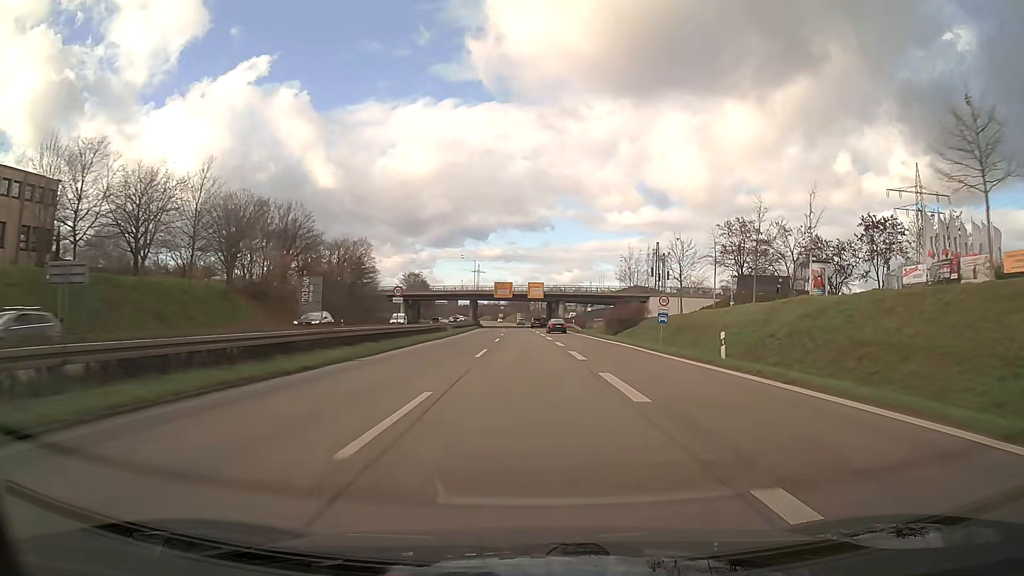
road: trunk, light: Day
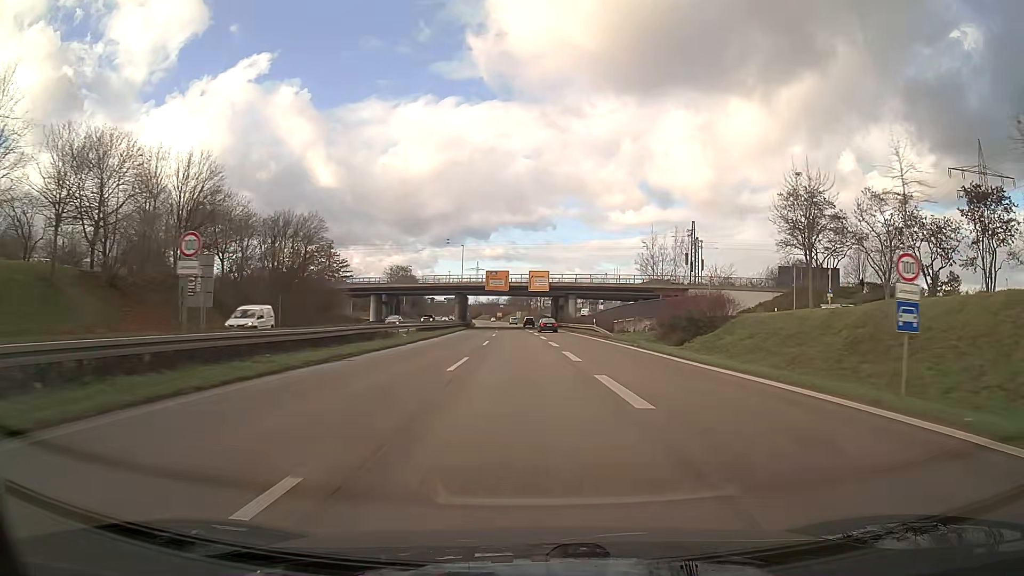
(0.0, +25.2) m; 0°
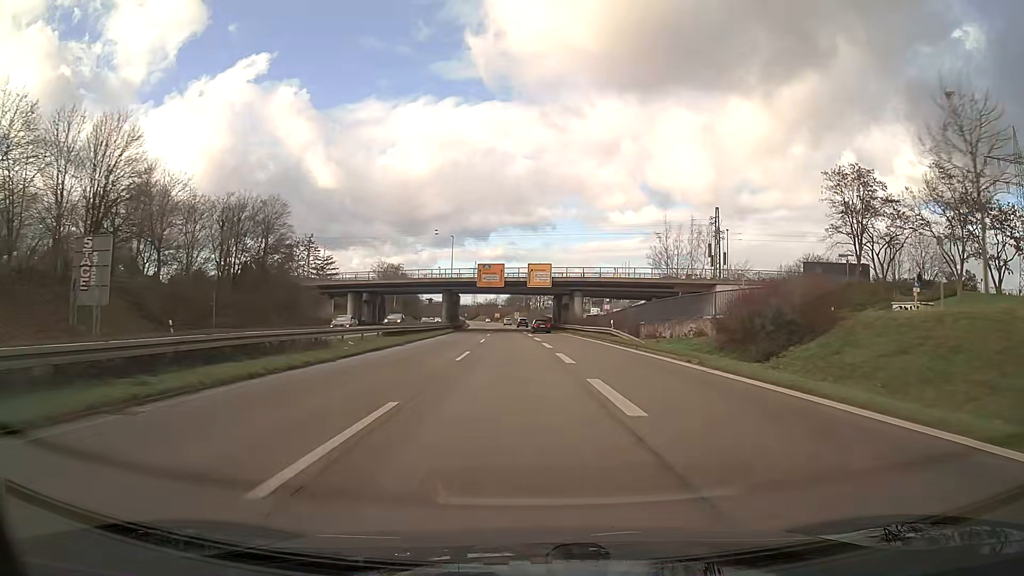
(0.0, +12.6) m; 0°
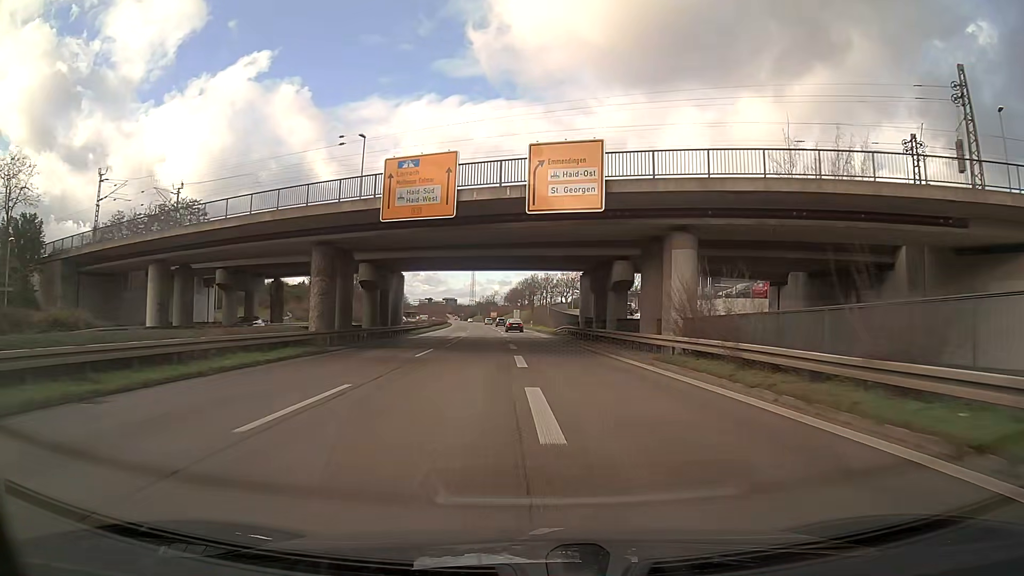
(-0.1, +50.4) m; -1°
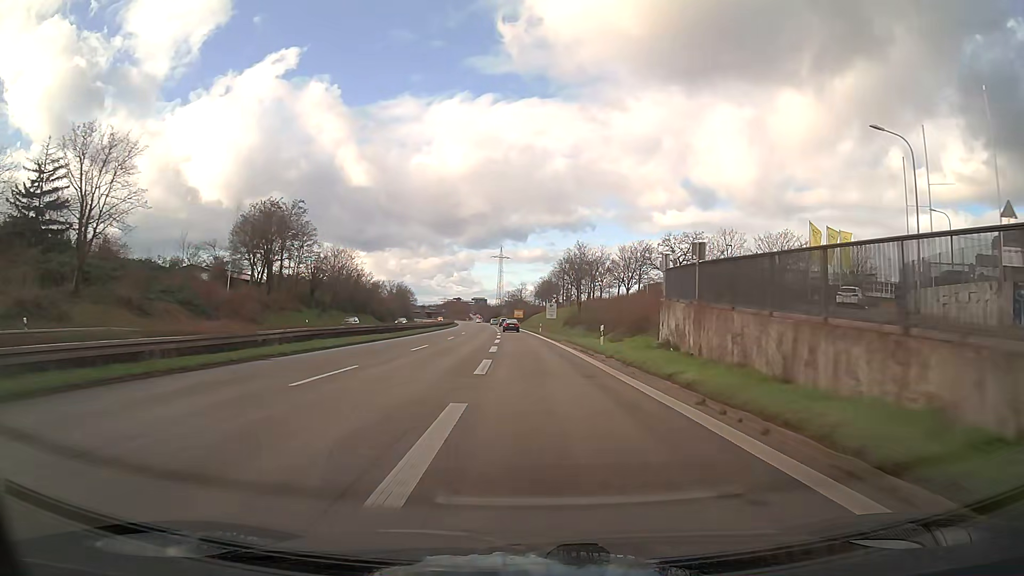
(-1.6, +62.8) m; -3°
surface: asphalt
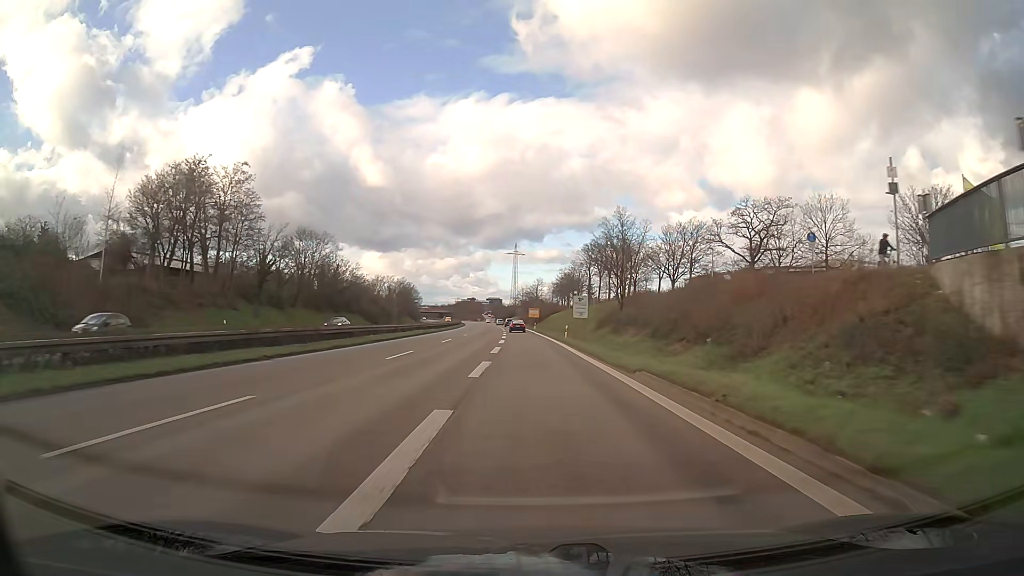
(-0.3, +25.1) m; -1°
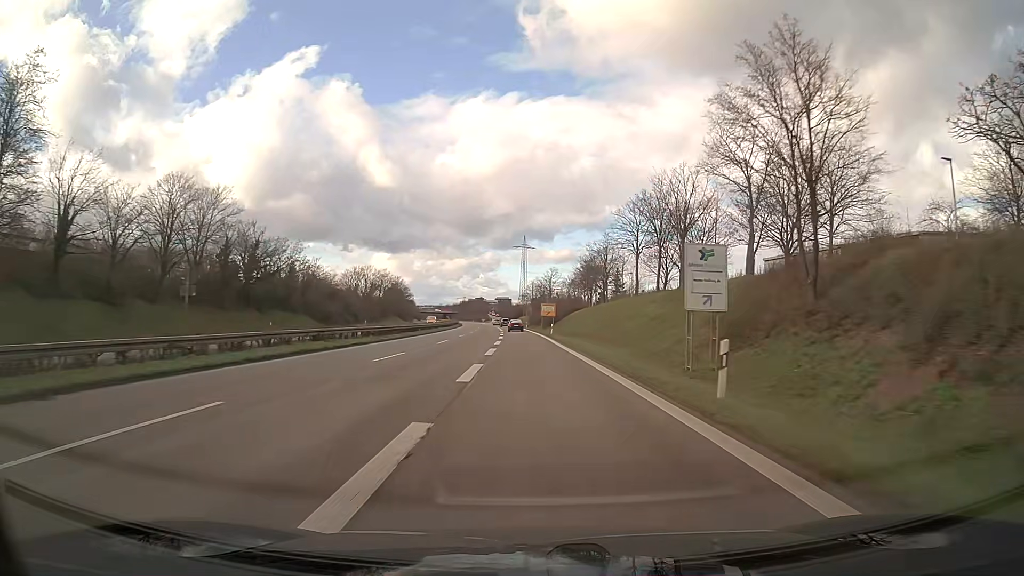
(-0.3, +37.6) m; -1°
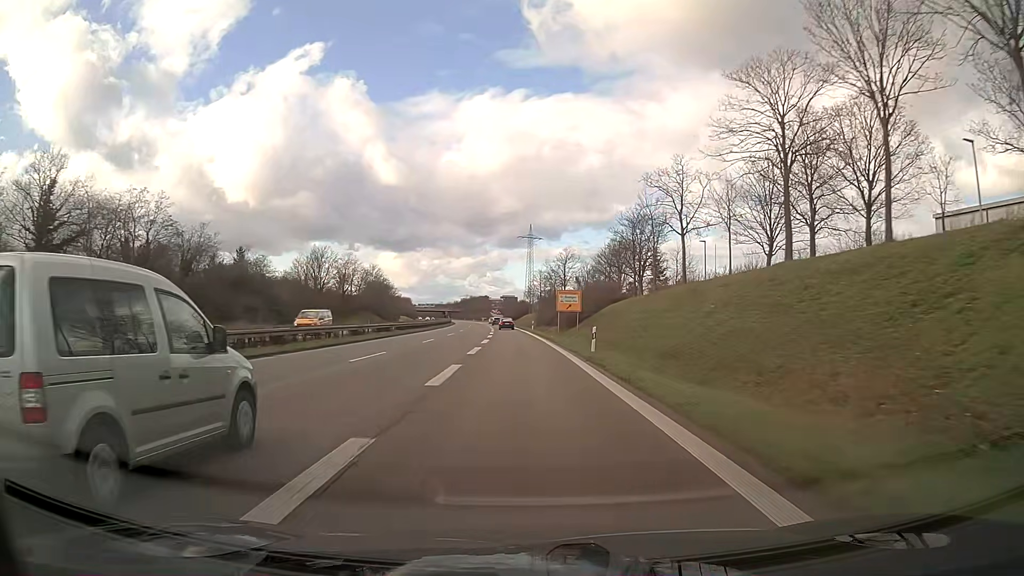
(-0.2, +37.6) m; -1°
